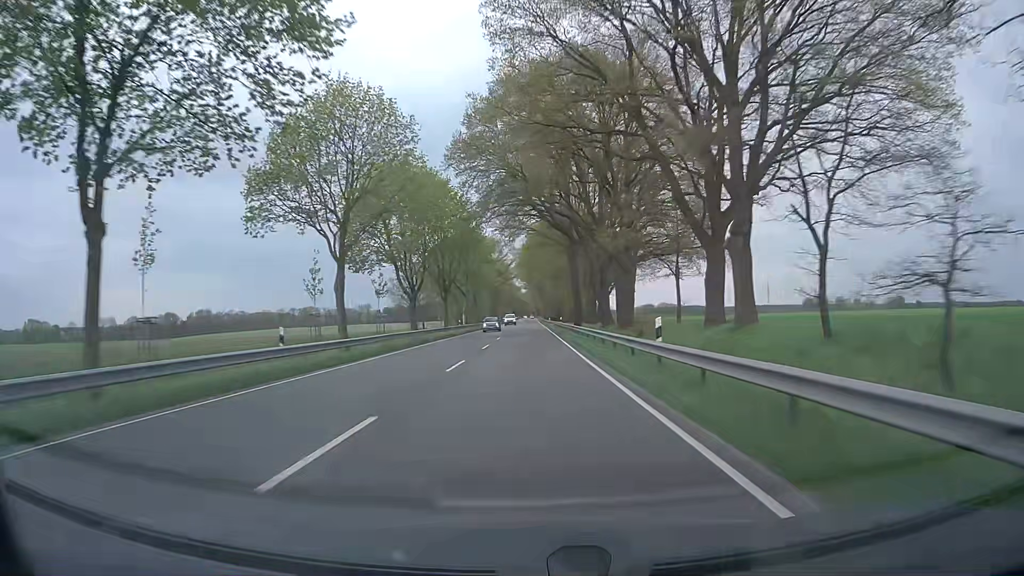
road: primary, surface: asphalt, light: Day
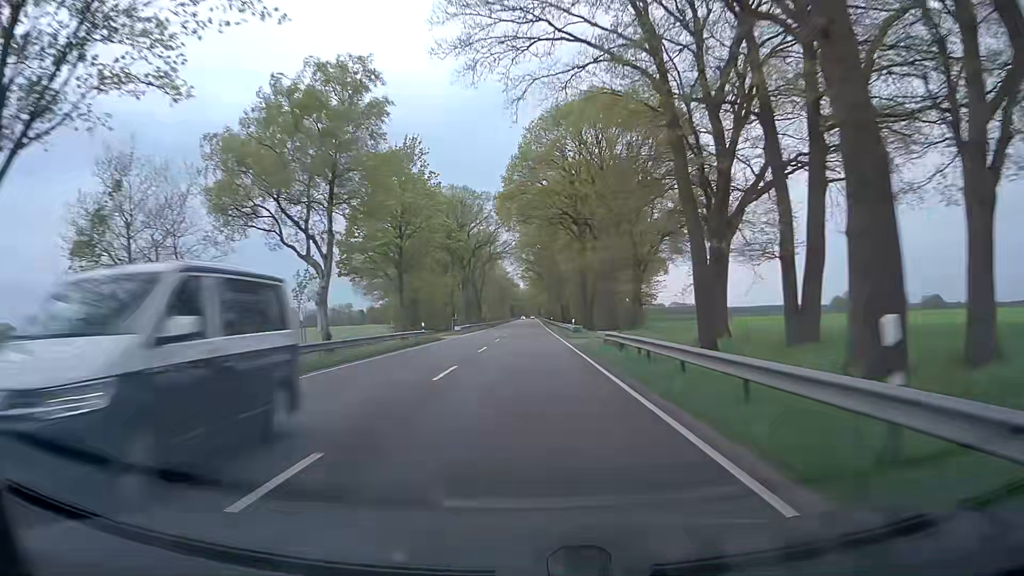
(-0.1, +62.6) m; 0°
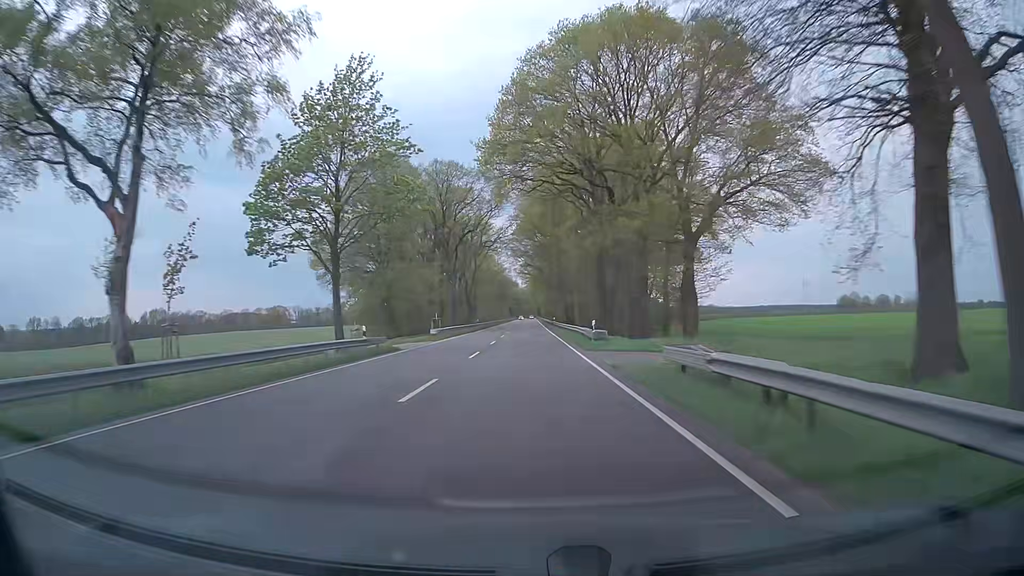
(0.0, +15.7) m; 0°
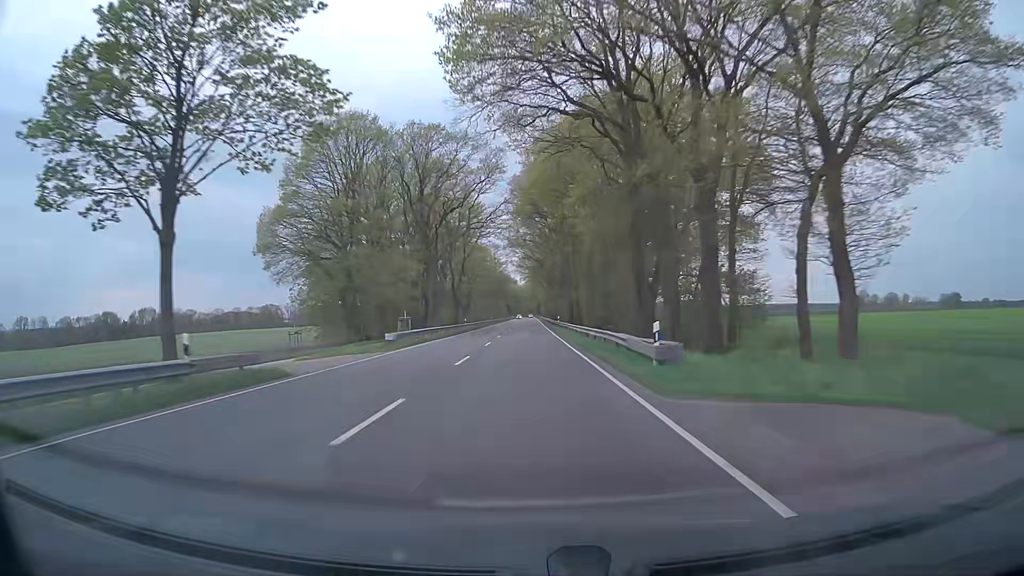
(+0.1, +15.7) m; 0°
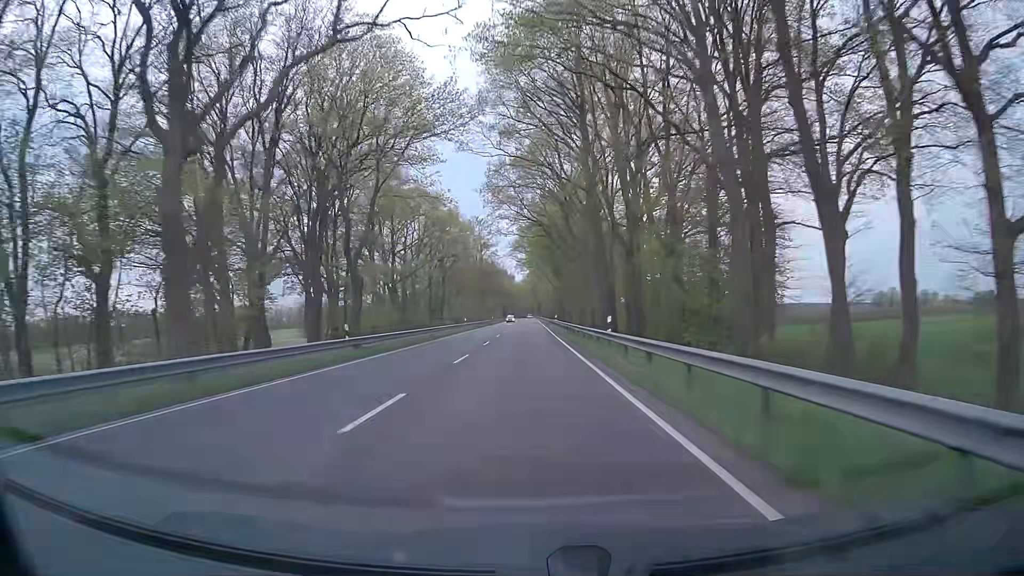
(+0.1, +47.2) m; 0°
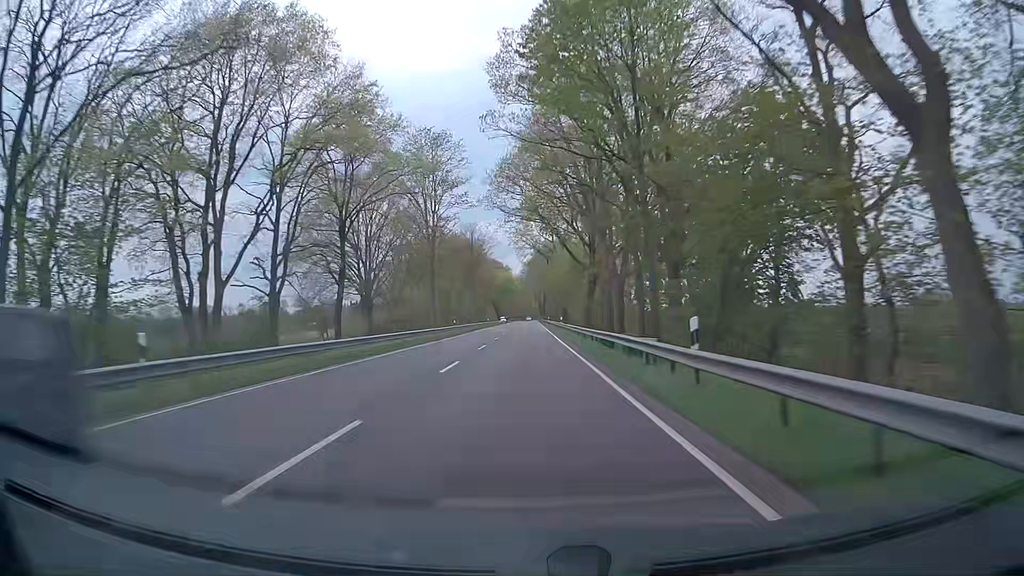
(0.0, +63.2) m; 0°
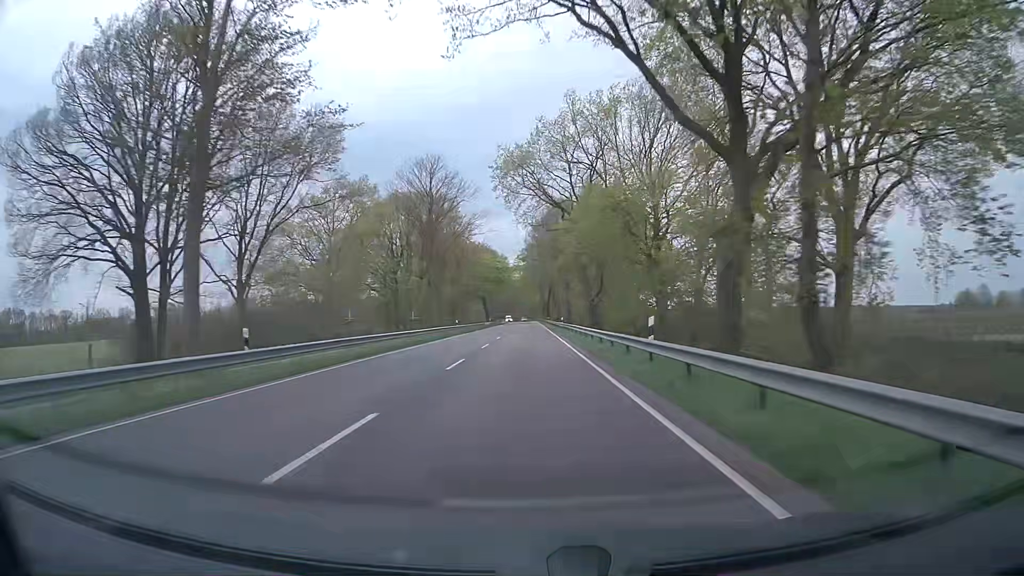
(-0.3, +47.4) m; 0°
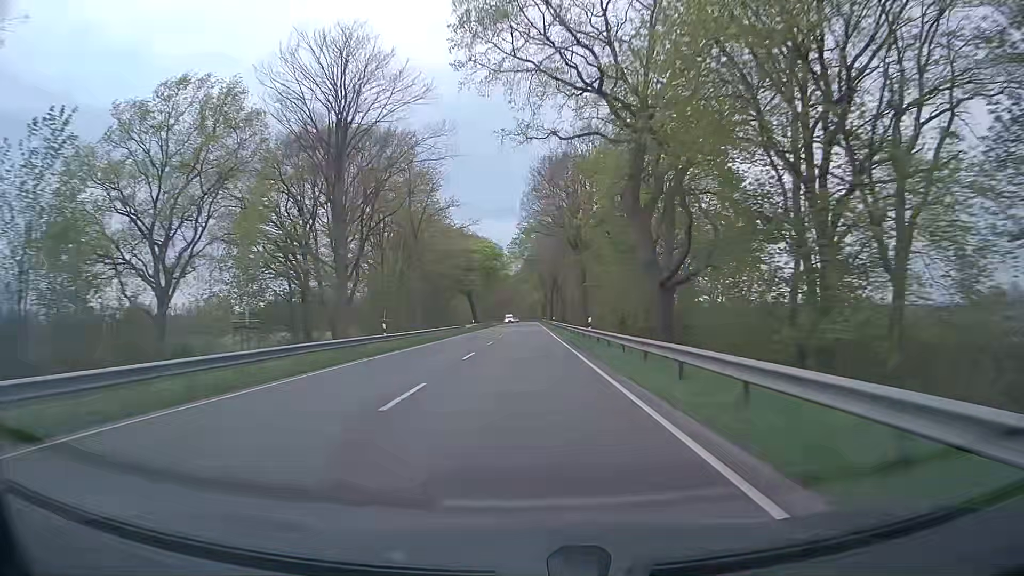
(+0.2, +31.6) m; 0°
(0, +10) (0, +20) (0, +30) (0, +40) (0, +50) (0, +60) (0, +70) (0, +80) (0, +90) (0, +100) m
